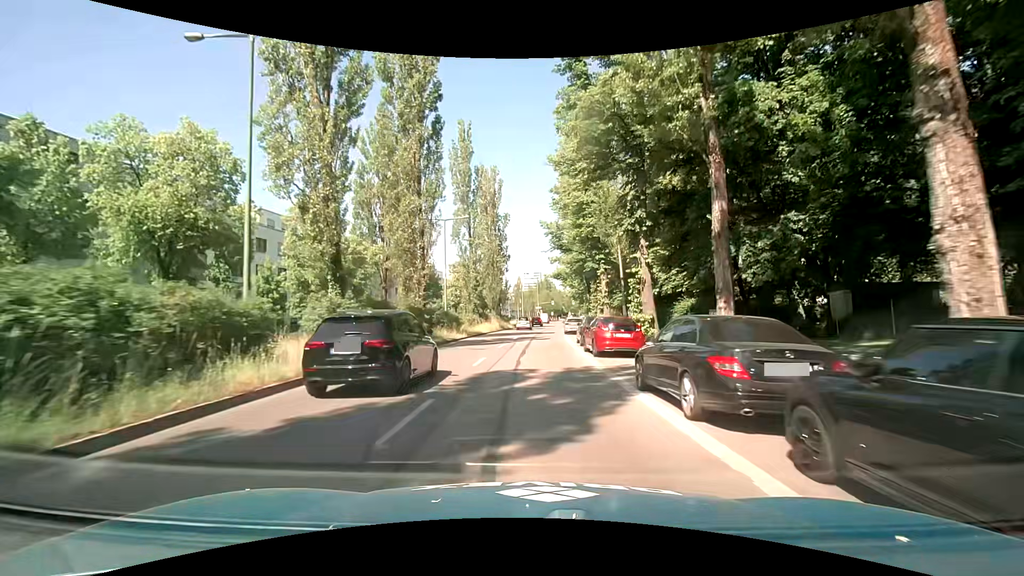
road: secondary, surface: asphalt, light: Day
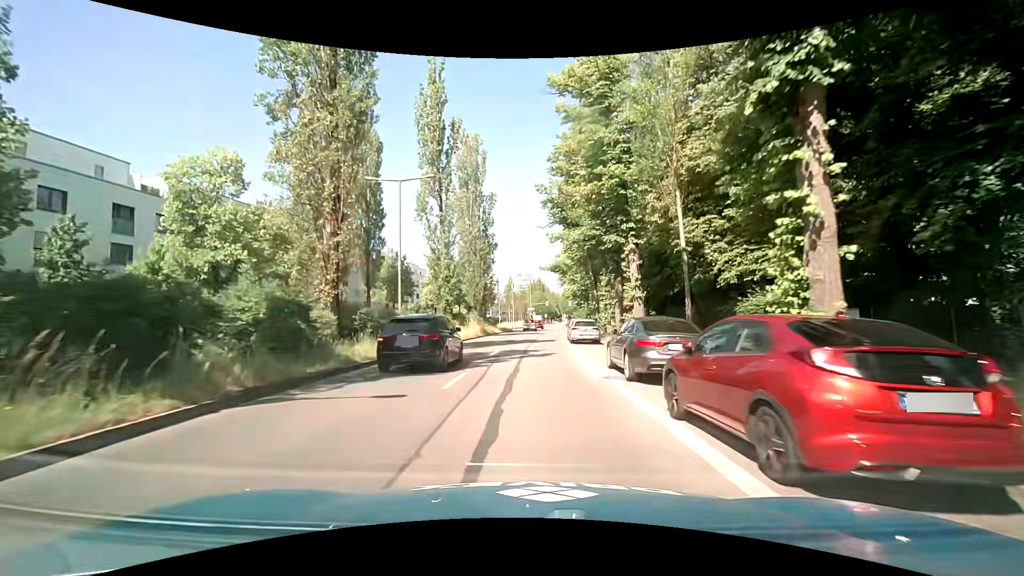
(0.0, +13.4) m; +1°
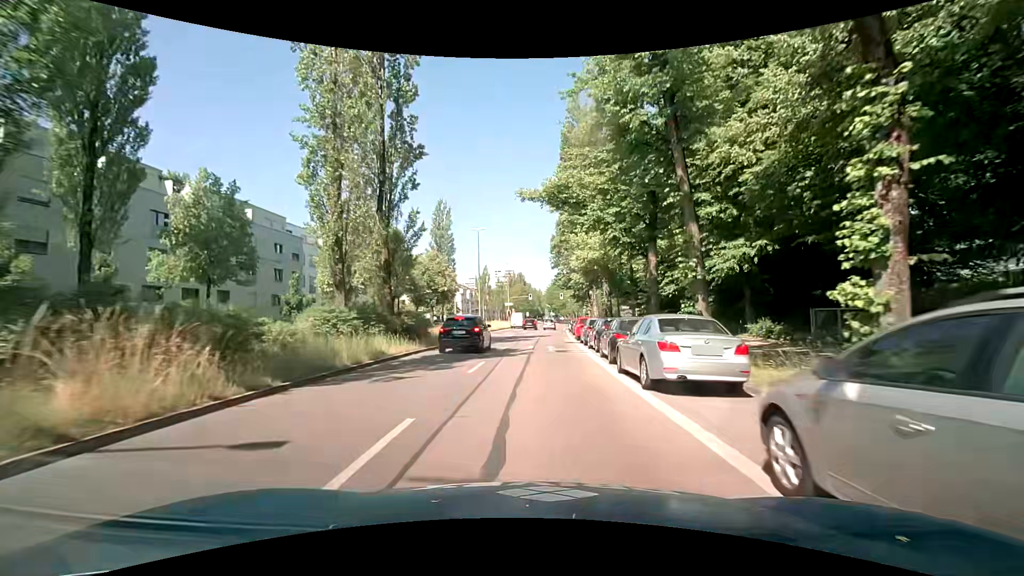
(+0.3, +33.4) m; +2°
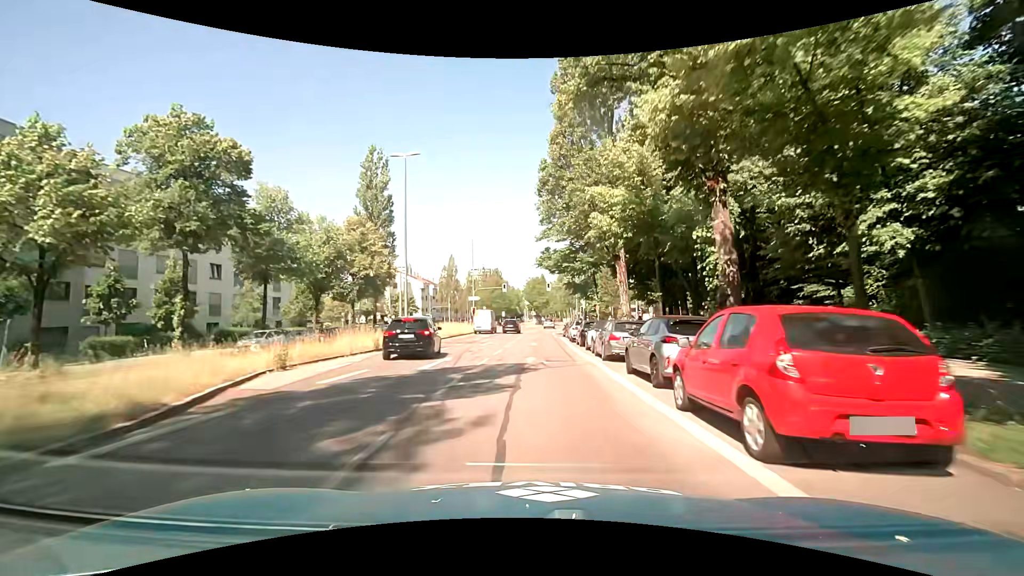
(+0.7, +27.8) m; +3°
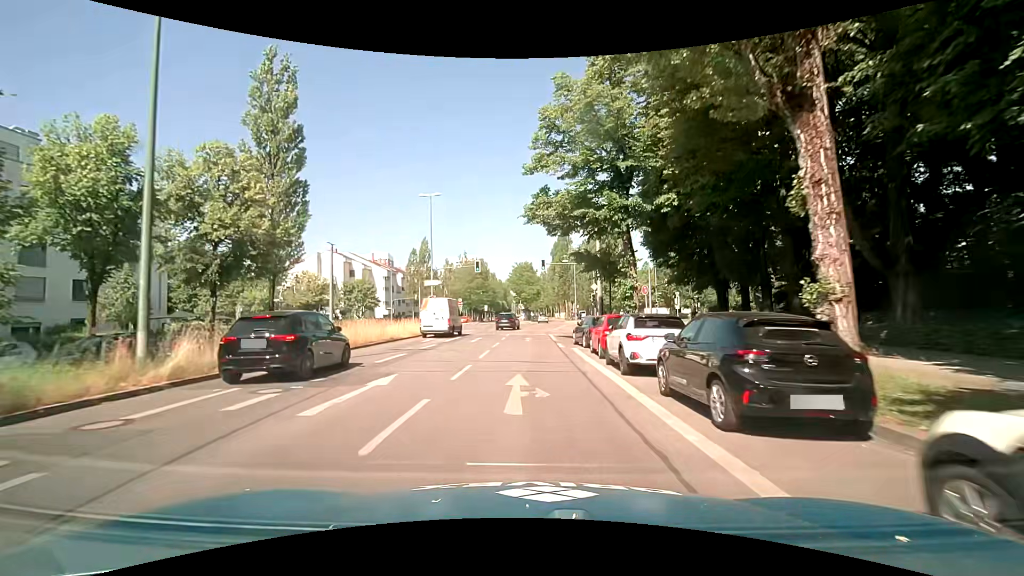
(+0.2, +21.3) m; +1°
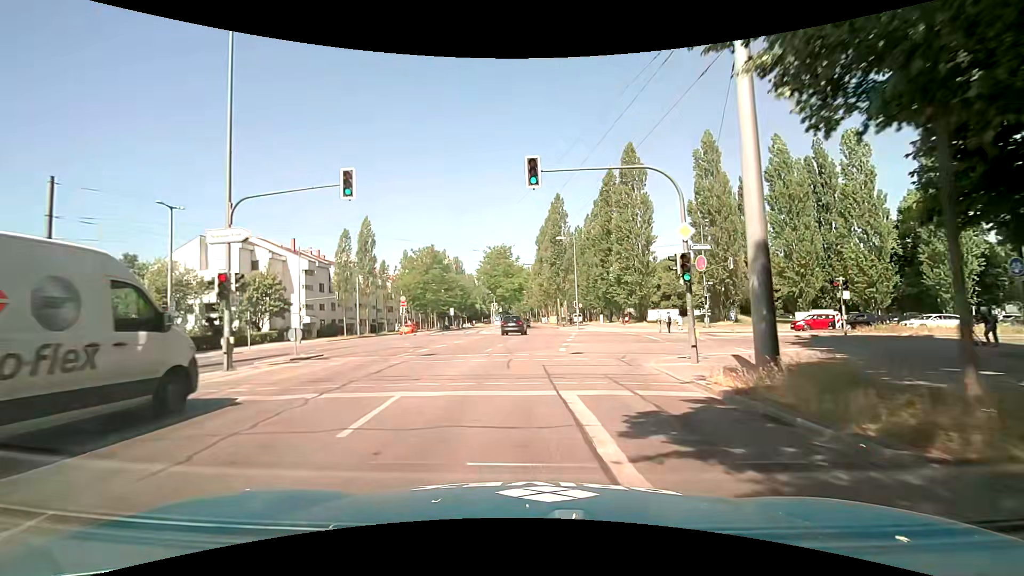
(+0.6, +28.0) m; +3°
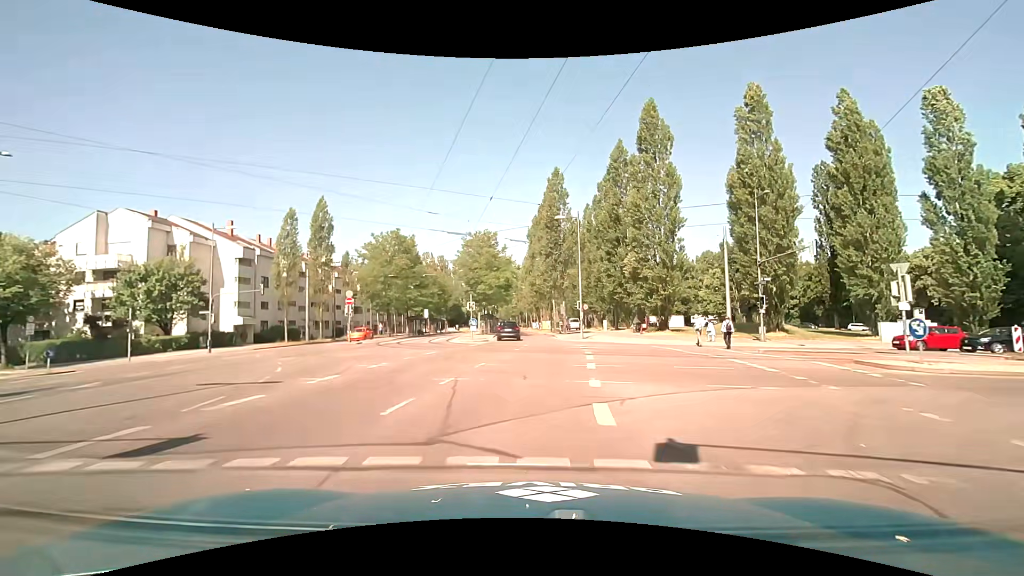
(0.0, +13.8) m; 0°
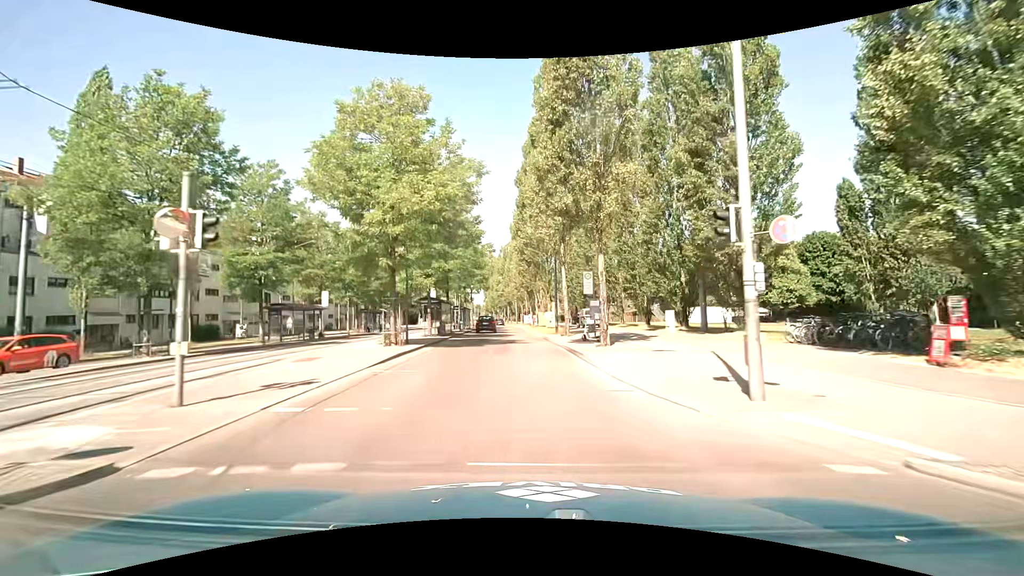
(+0.8, +33.6) m; +1°
(0, +10) (0, +20) (-1, +30) (-1, +40) (-1, +50) (-2, +60) (-3, +70) (-4, +80) (-6, +90) (-7, +100) m
